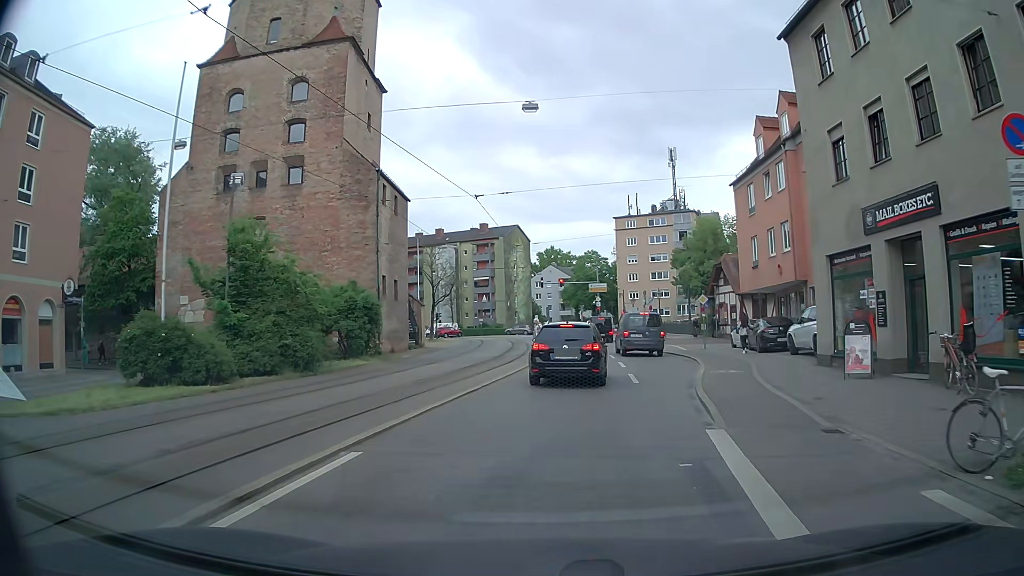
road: tertiary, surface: asphalt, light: Day
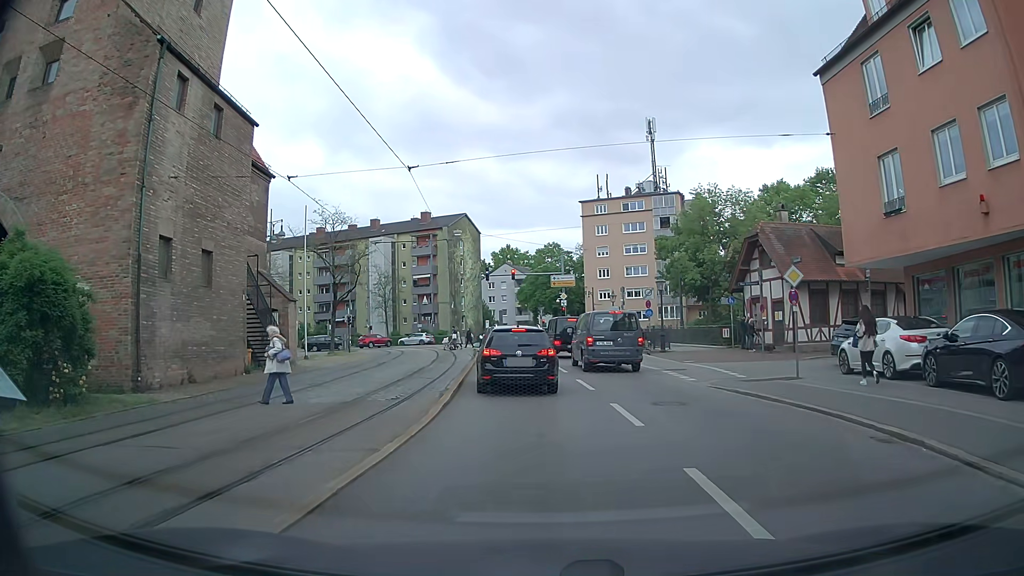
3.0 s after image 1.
(+0.9, +18.3) m; +4°
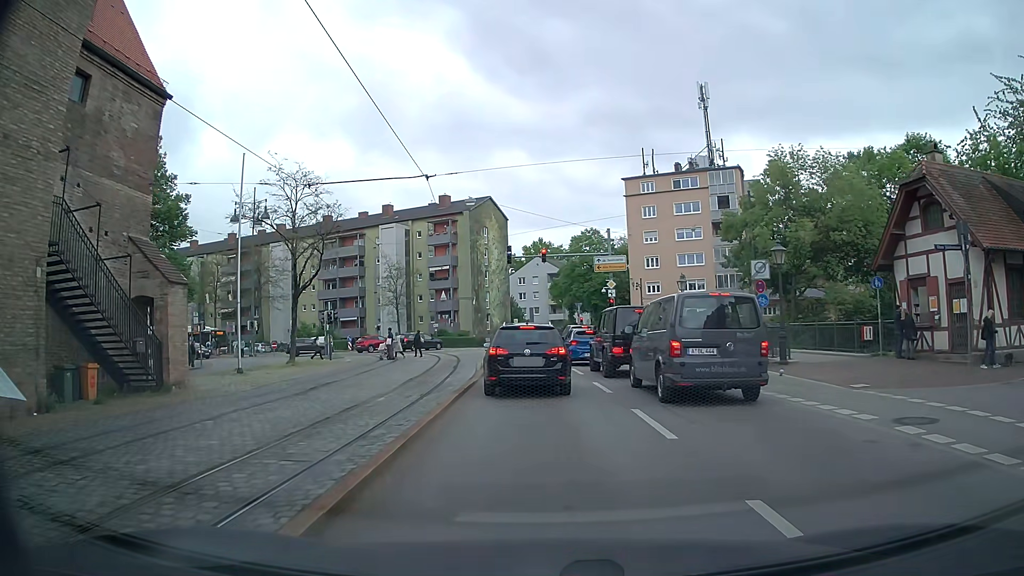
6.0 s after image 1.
(-0.4, +13.3) m; -2°
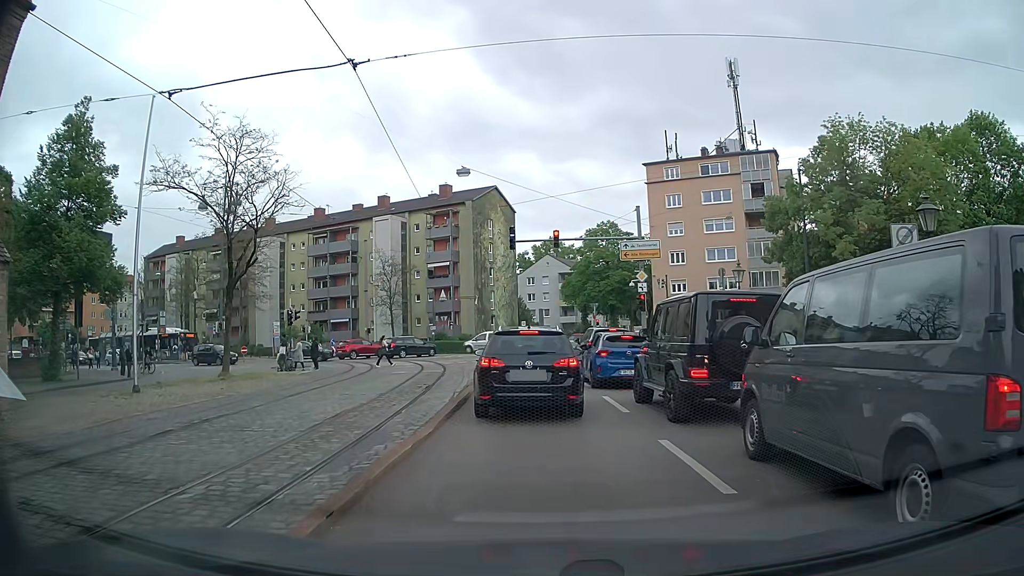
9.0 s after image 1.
(-0.1, +8.4) m; -3°
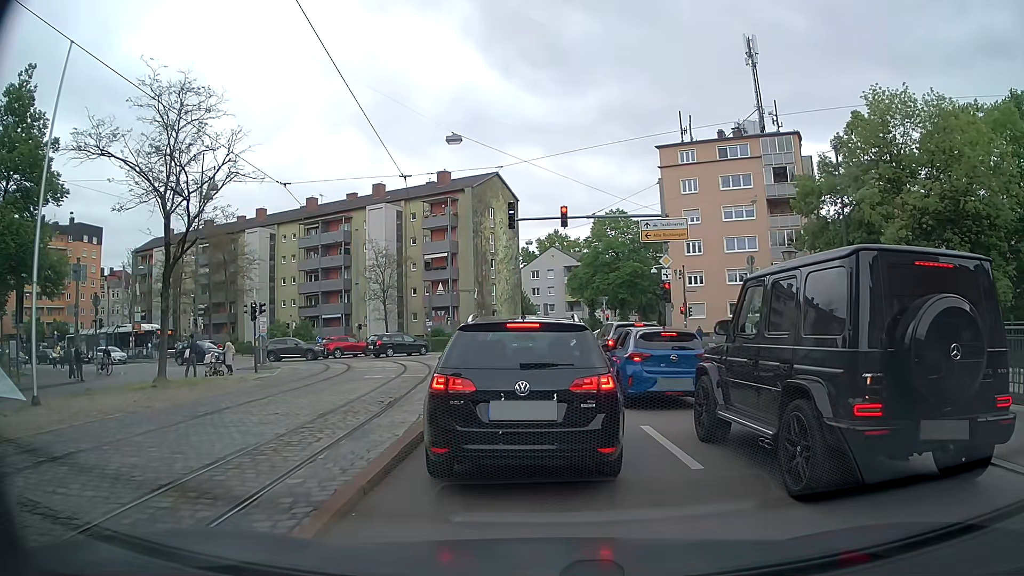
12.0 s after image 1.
(+0.1, +5.0) m; 0°
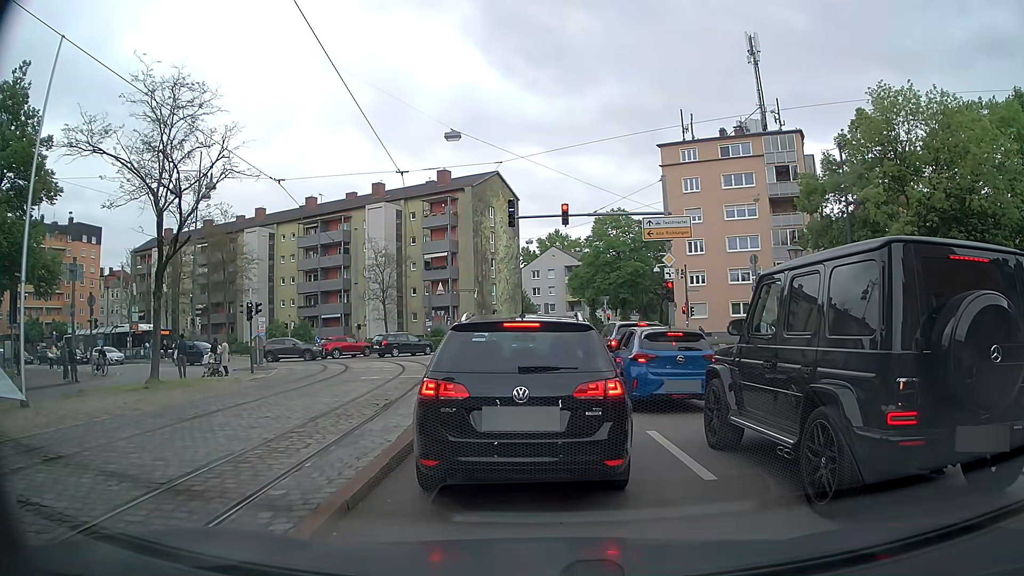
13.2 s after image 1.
(0.0, +0.5) m; 0°
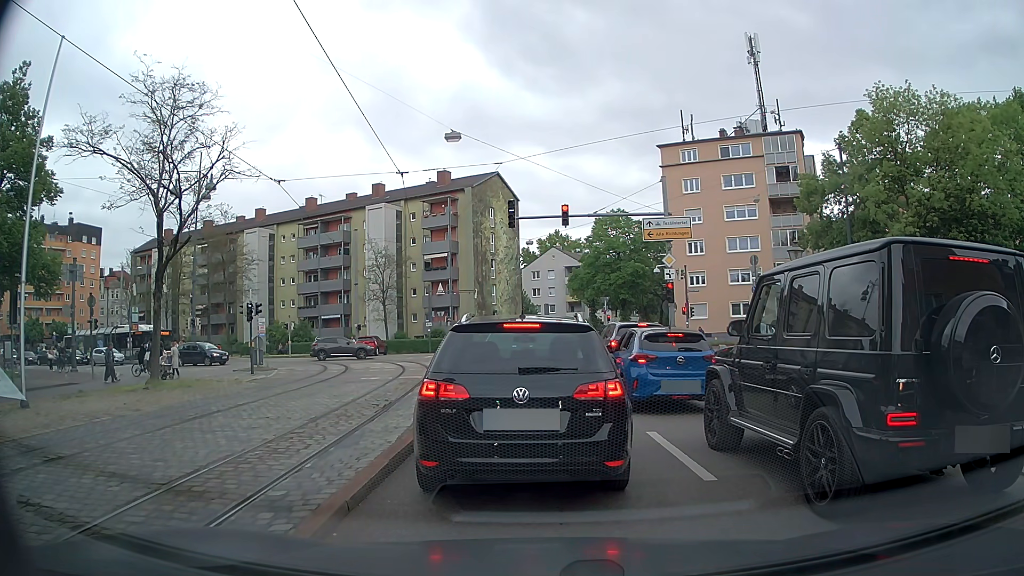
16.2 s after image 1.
(0.0, +0.1) m; 0°
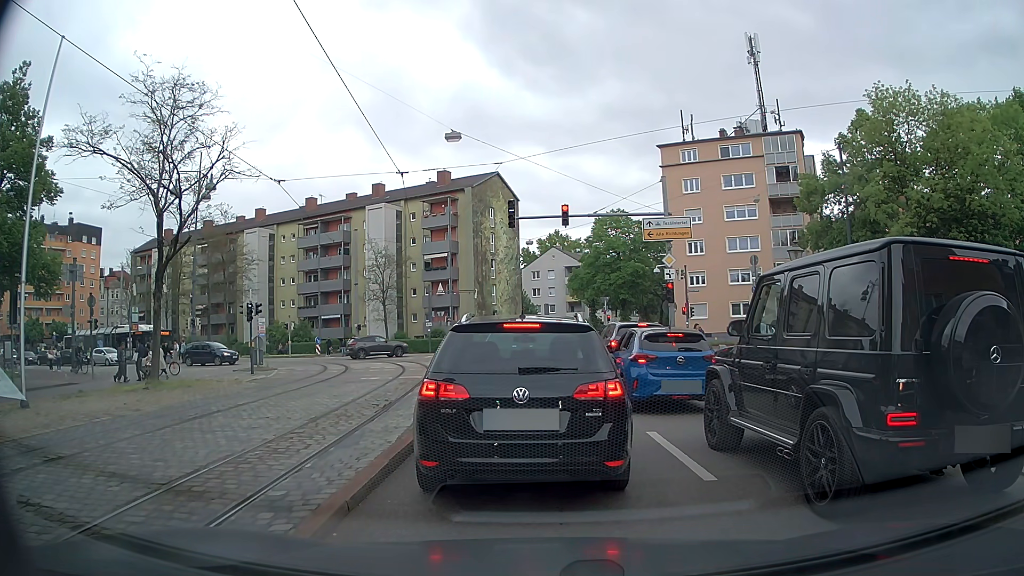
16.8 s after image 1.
(0.0, 0.0) m; 0°
(0, +10) (0, +20) (-1, +30) (-1, +40) (-5, +49) (-13, +56) (-22, +60) (-31, +63) (-41, +66) (-50, +69) m
